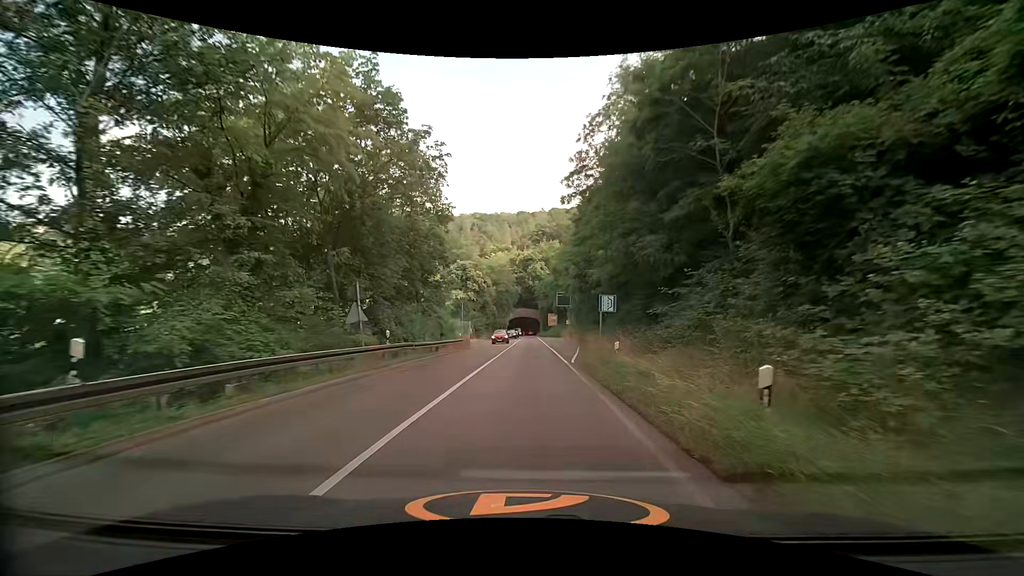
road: secondary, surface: asphalt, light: Day
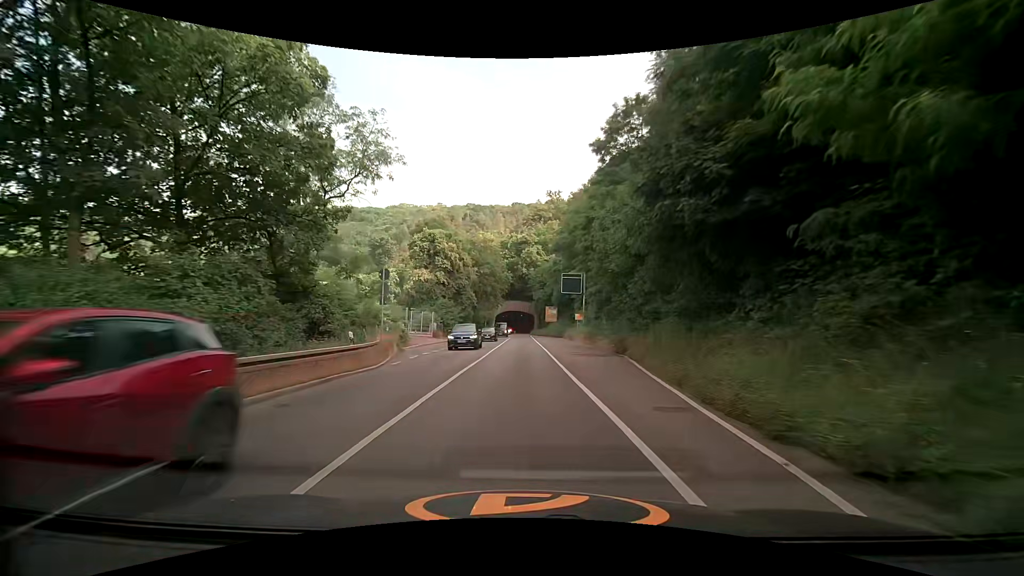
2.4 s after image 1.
(+0.2, +24.6) m; 0°
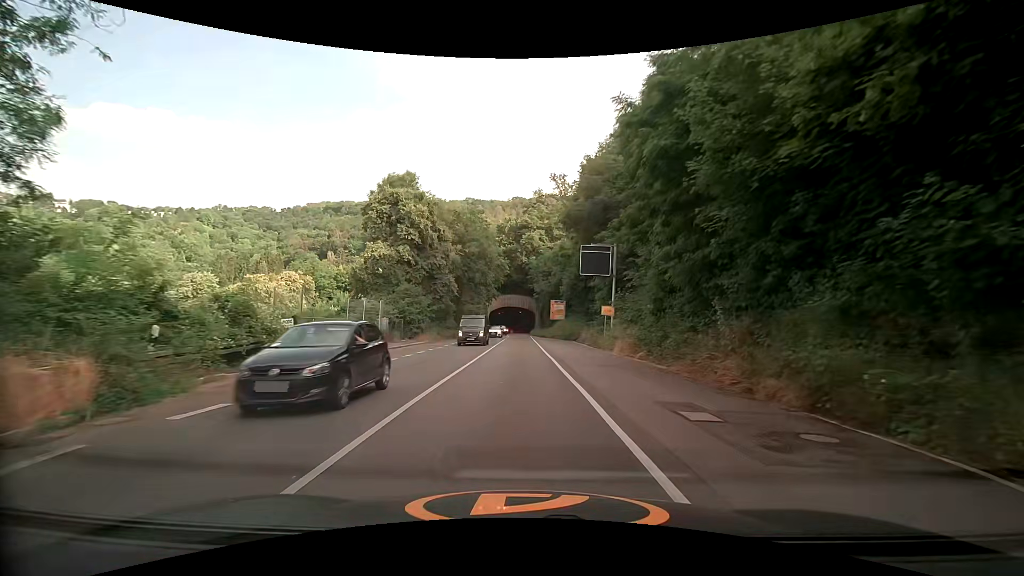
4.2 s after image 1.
(+0.1, +18.4) m; 0°
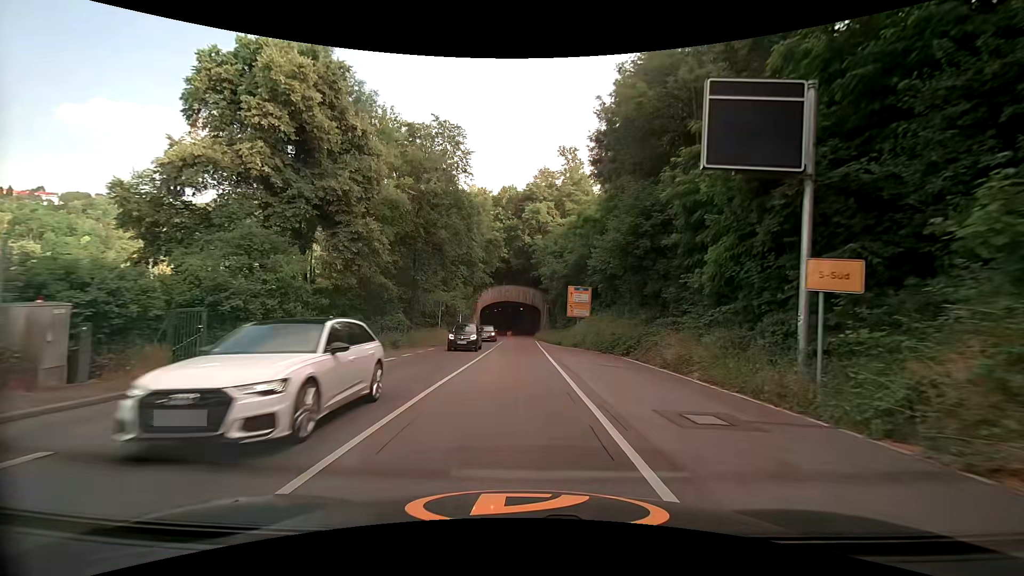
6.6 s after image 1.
(0.0, +24.4) m; +1°
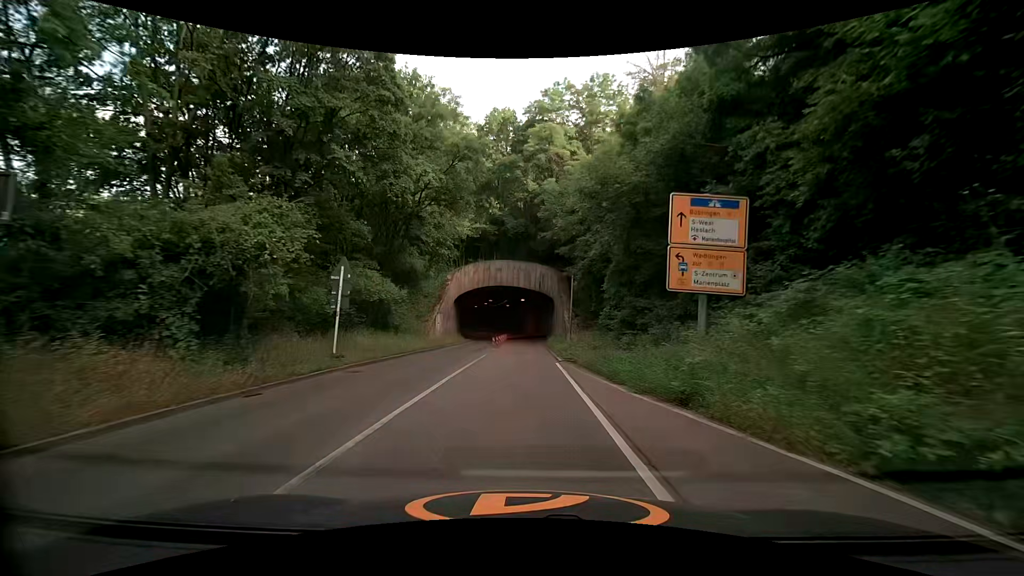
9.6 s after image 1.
(-0.5, +30.4) m; -2°
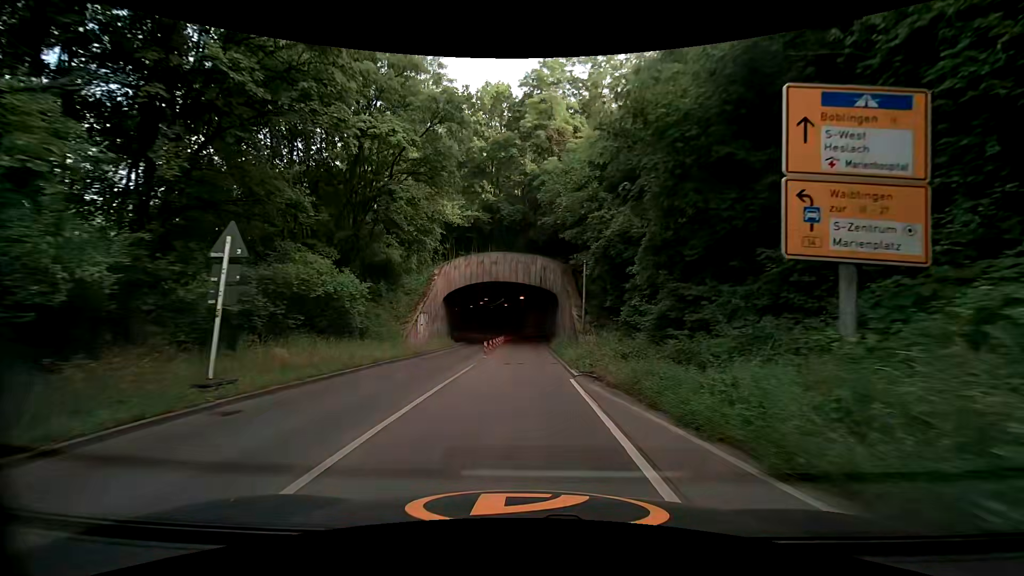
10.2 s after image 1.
(0.0, +6.1) m; -1°
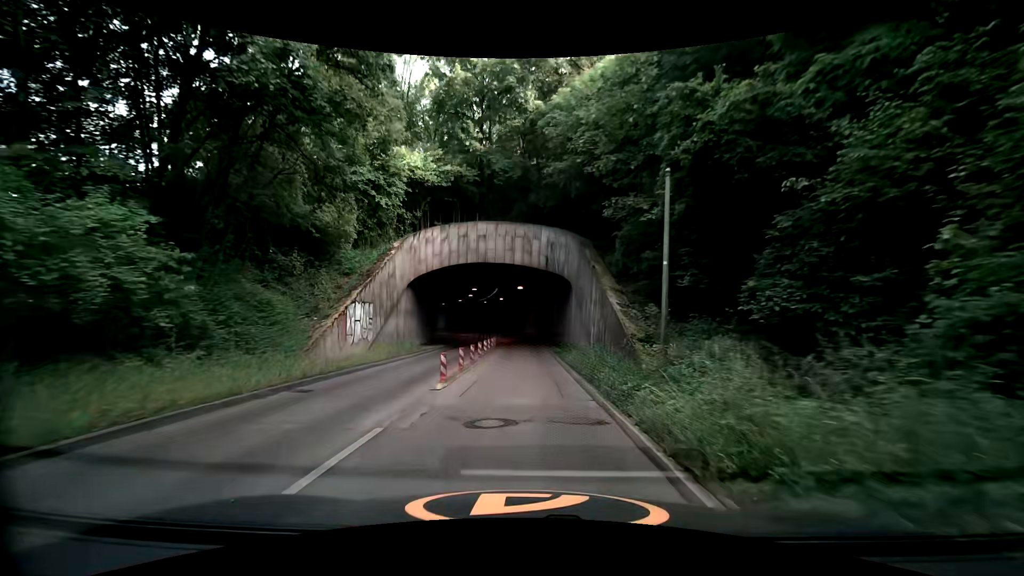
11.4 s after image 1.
(+0.2, +12.1) m; 0°
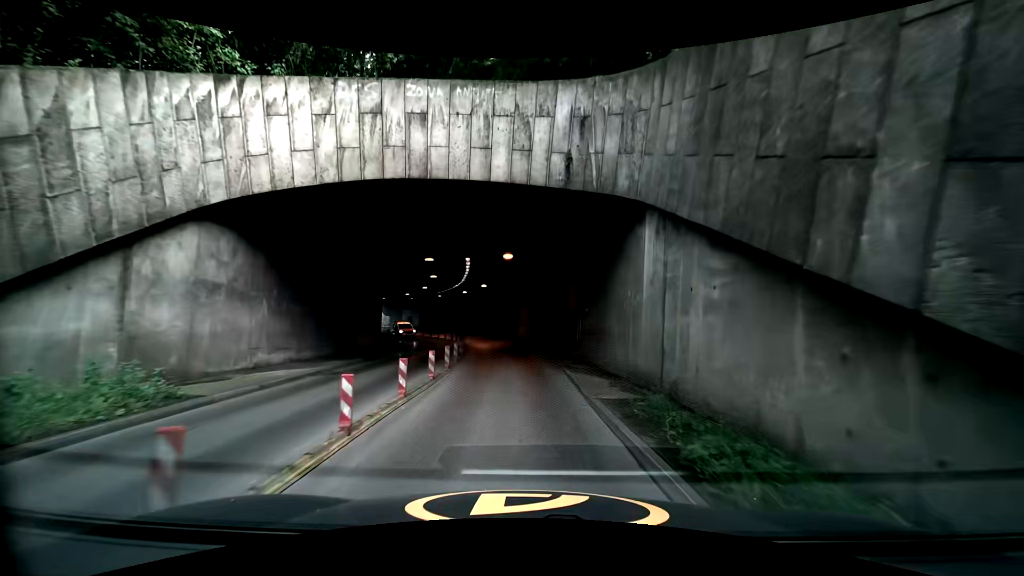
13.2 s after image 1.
(+0.3, +18.1) m; +2°
